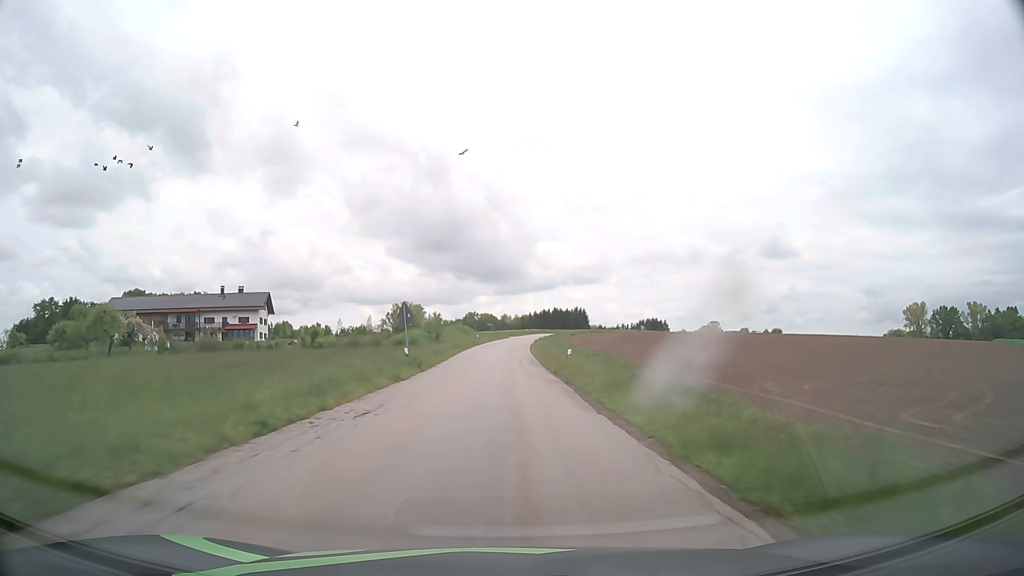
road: tertiary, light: Day
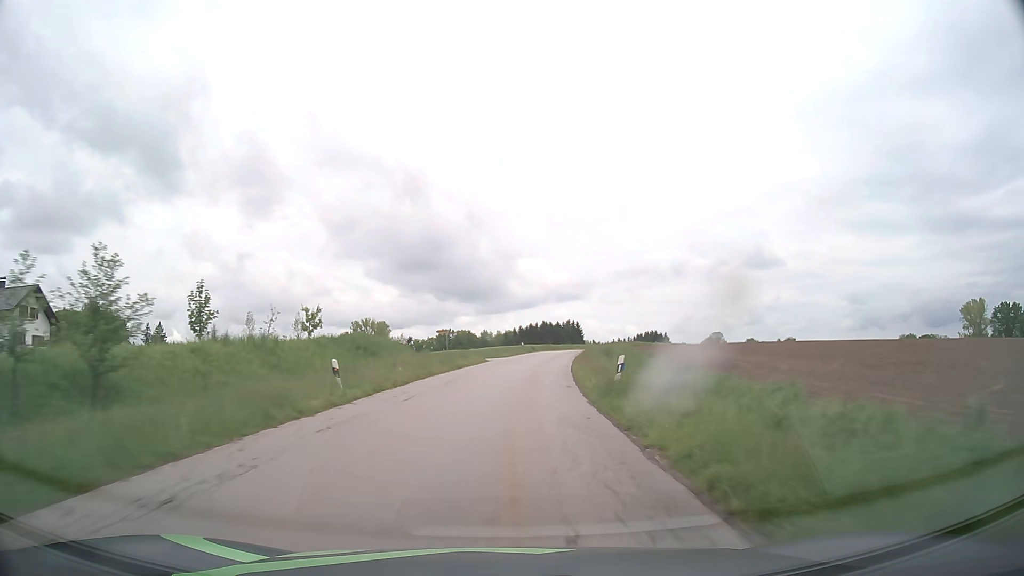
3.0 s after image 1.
(+0.4, +62.3) m; +1°
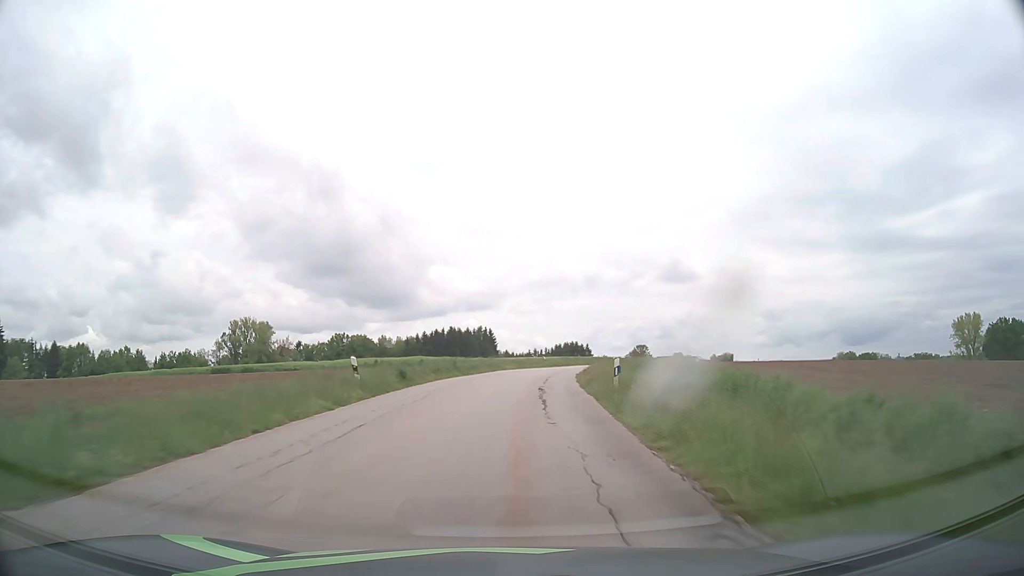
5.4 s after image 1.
(+3.0, +49.1) m; +7°
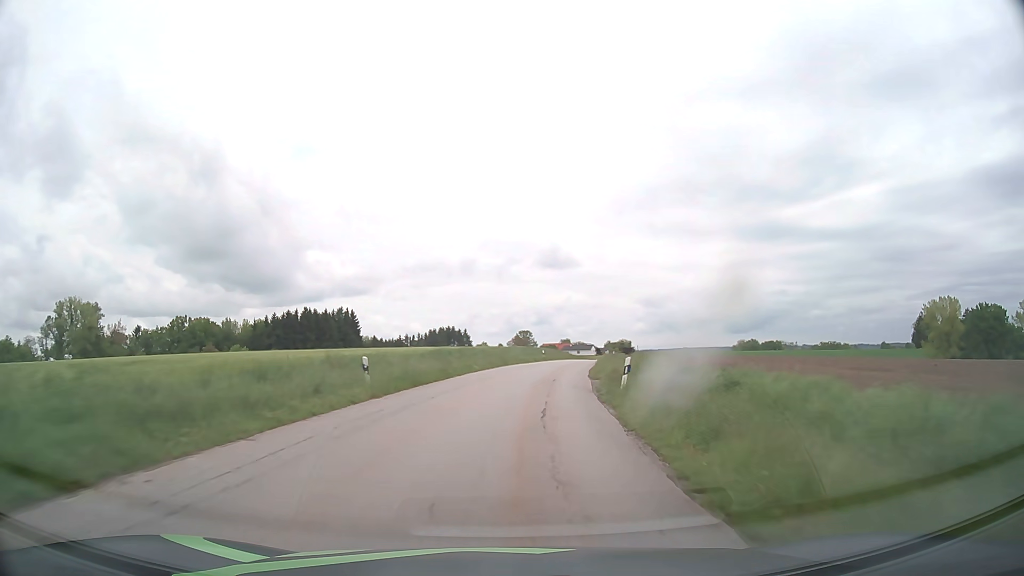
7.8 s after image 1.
(+4.1, +49.2) m; +11°
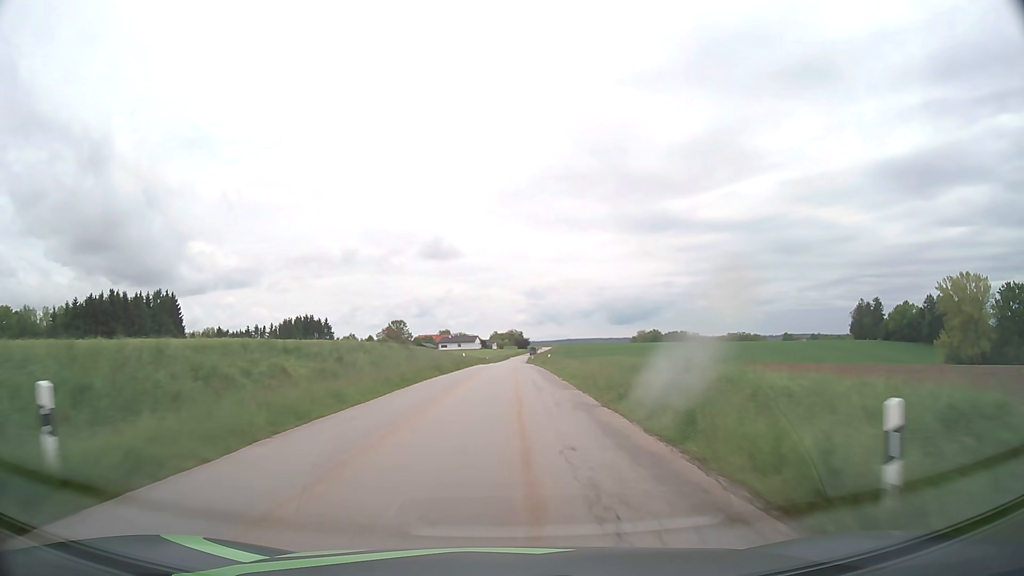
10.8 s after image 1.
(+6.6, +62.3) m; +10°
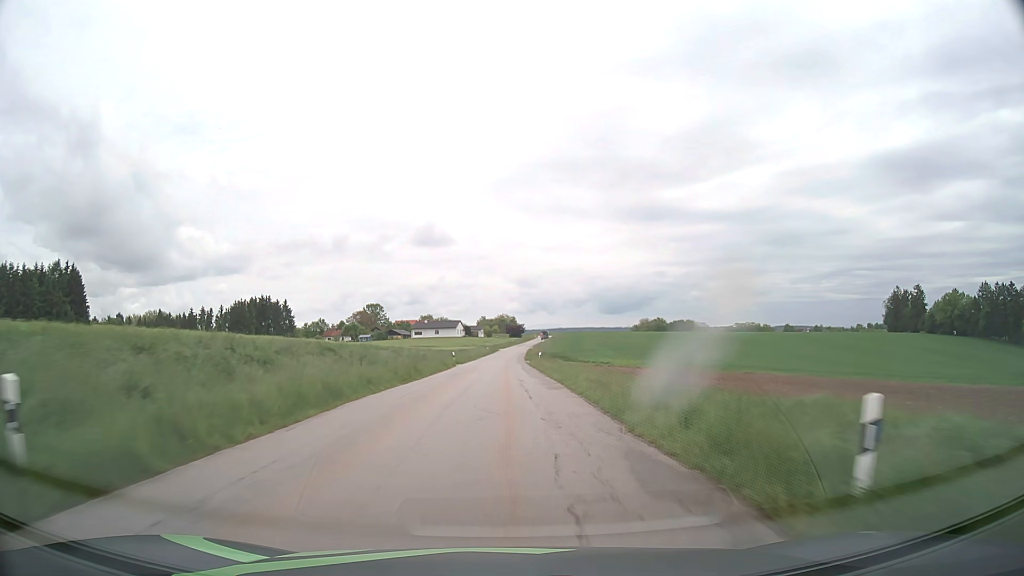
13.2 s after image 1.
(+0.3, +50.7) m; +1°
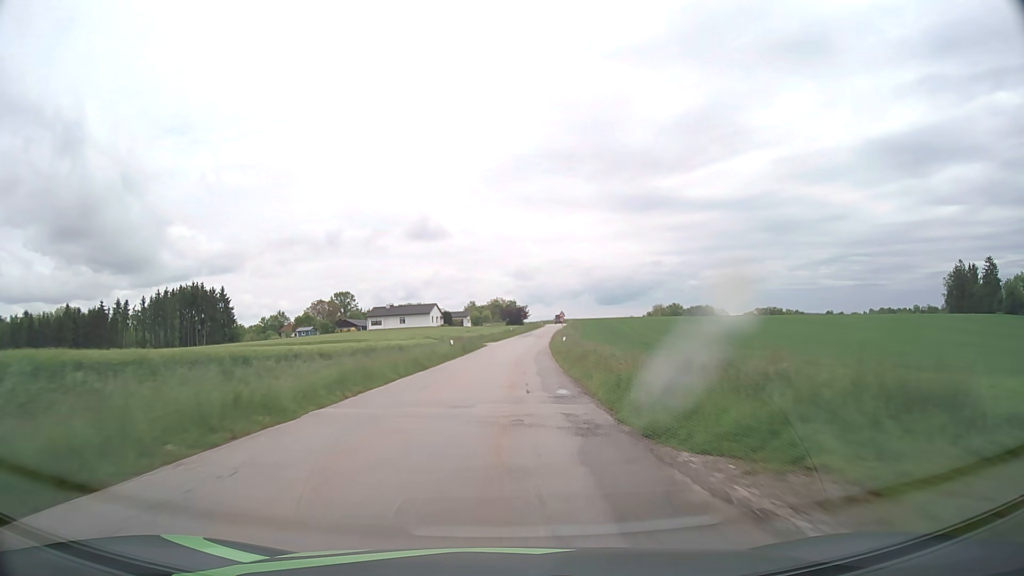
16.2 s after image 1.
(0.0, +62.9) m; 0°
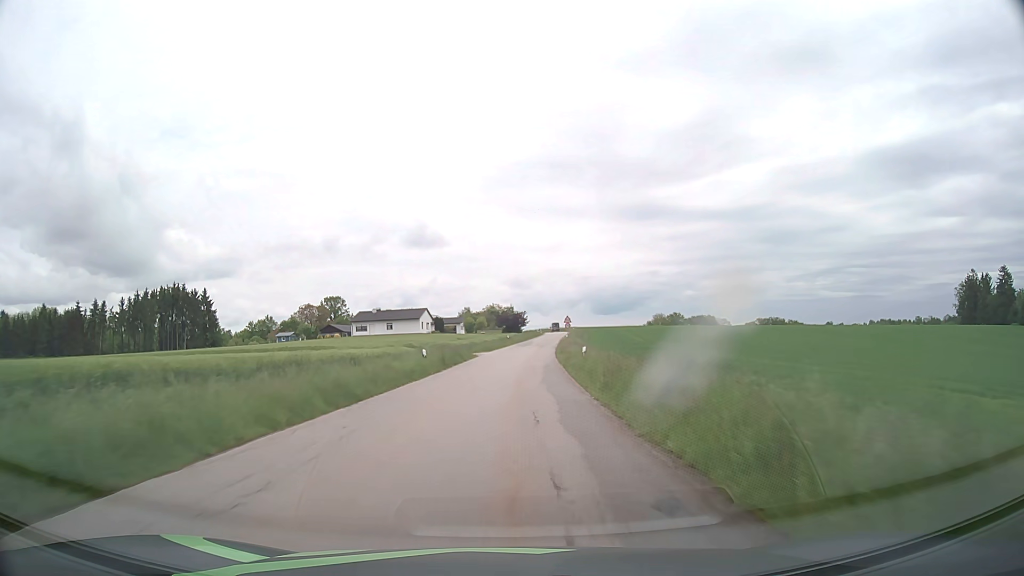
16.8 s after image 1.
(0.0, +12.0) m; 0°
(0, +10) (0, +20) (0, +30) (+1, +40) (+2, +50) (+2, +60) (+3, +70) (+4, +80) (+5, +90) (+7, +100) m
